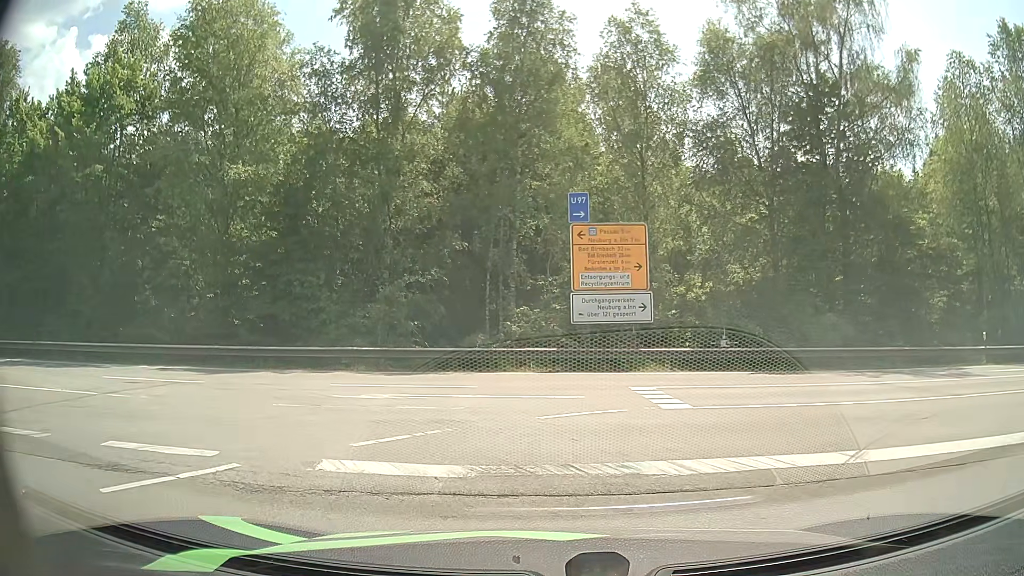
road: motorway_link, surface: asphalt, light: Day
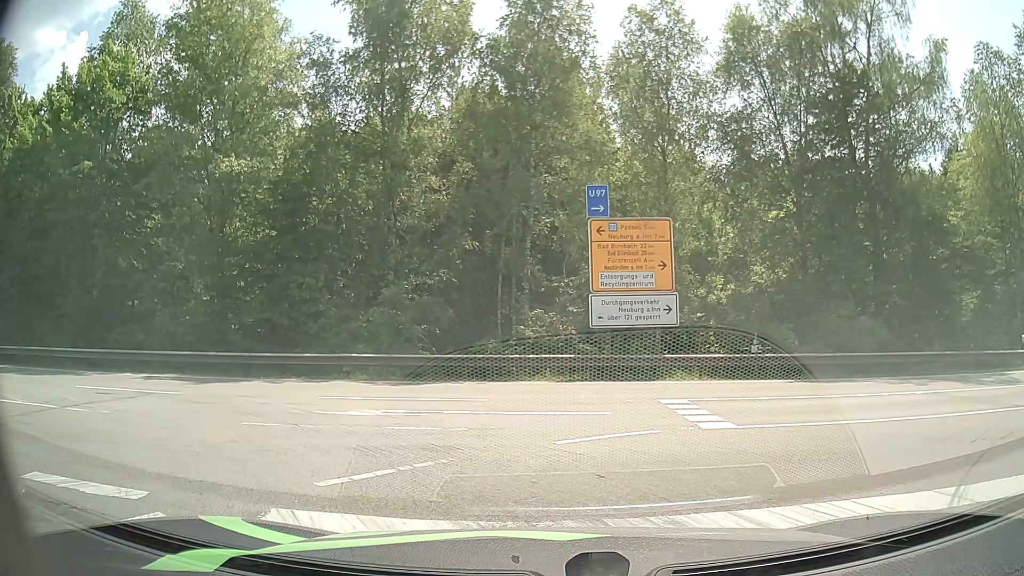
(0.0, +1.6) m; 0°
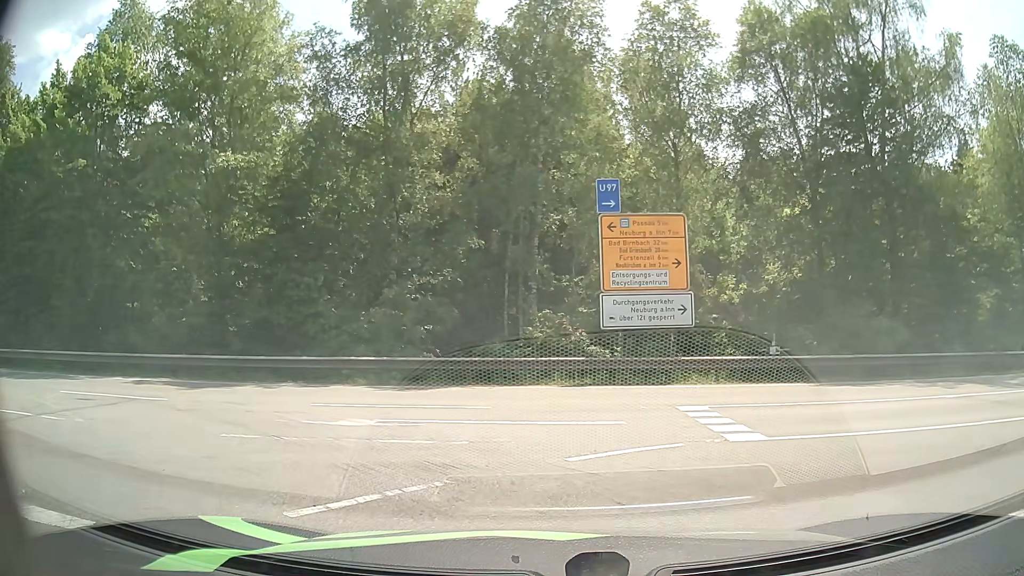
(0.0, +0.9) m; 0°
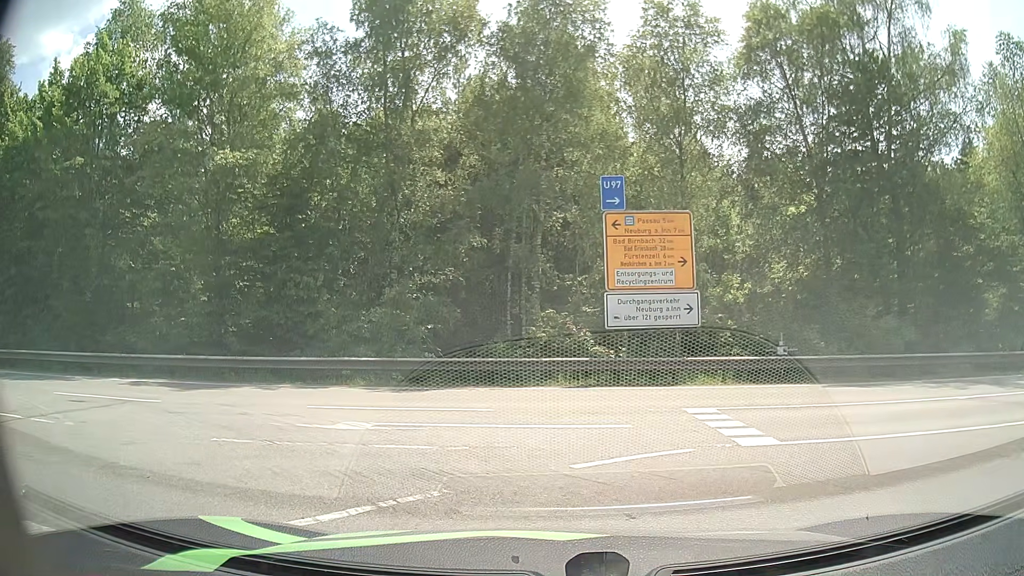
(0.0, +0.3) m; 0°
(-3, +9) (-12, +13) (-22, +13) (-32, +13) (-42, +12) (-52, +12) (-62, +11) (-72, +11) (-82, +10) (-92, +9) m
